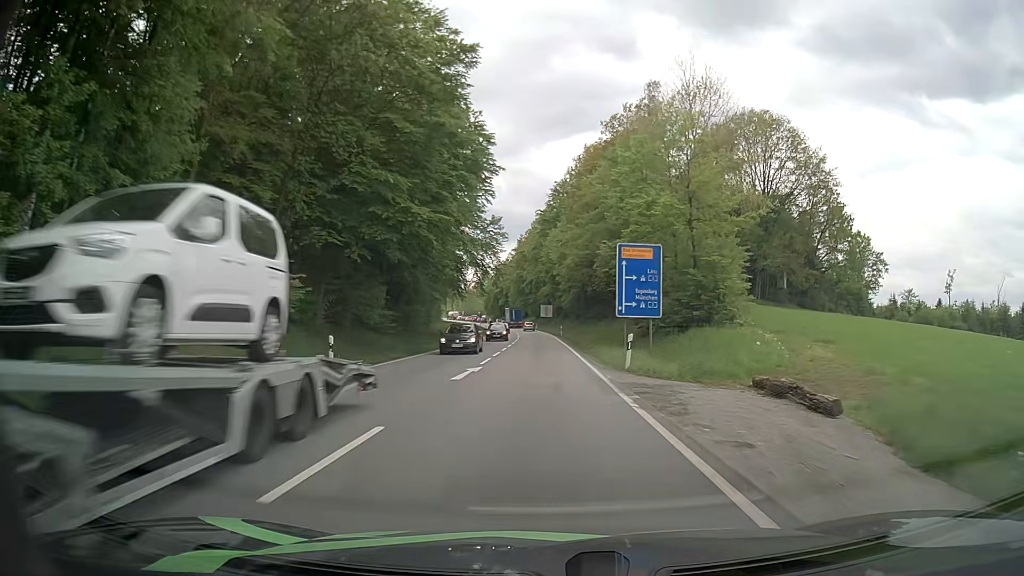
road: primary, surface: asphalt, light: Day
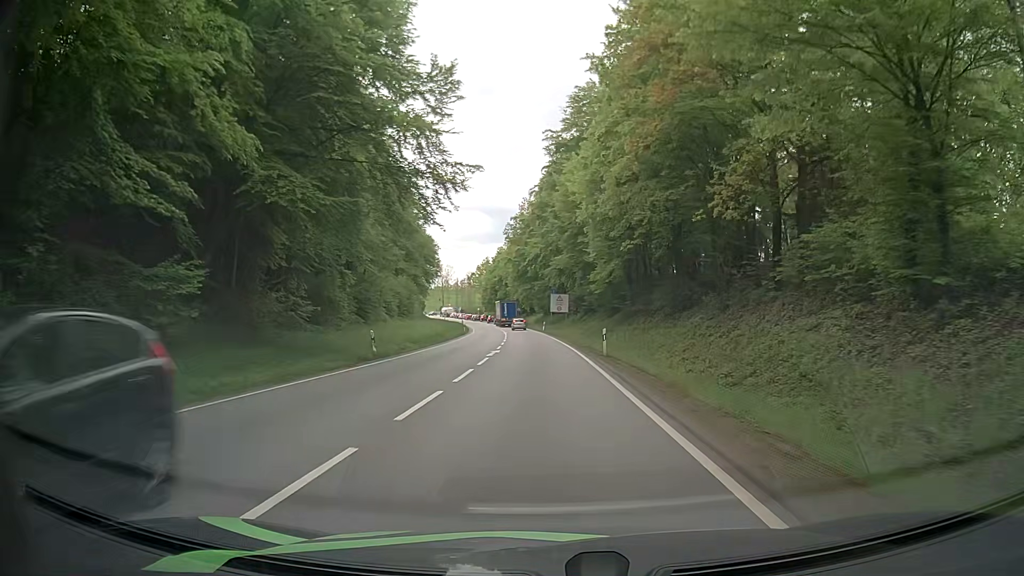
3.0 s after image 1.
(-0.3, +44.2) m; -1°
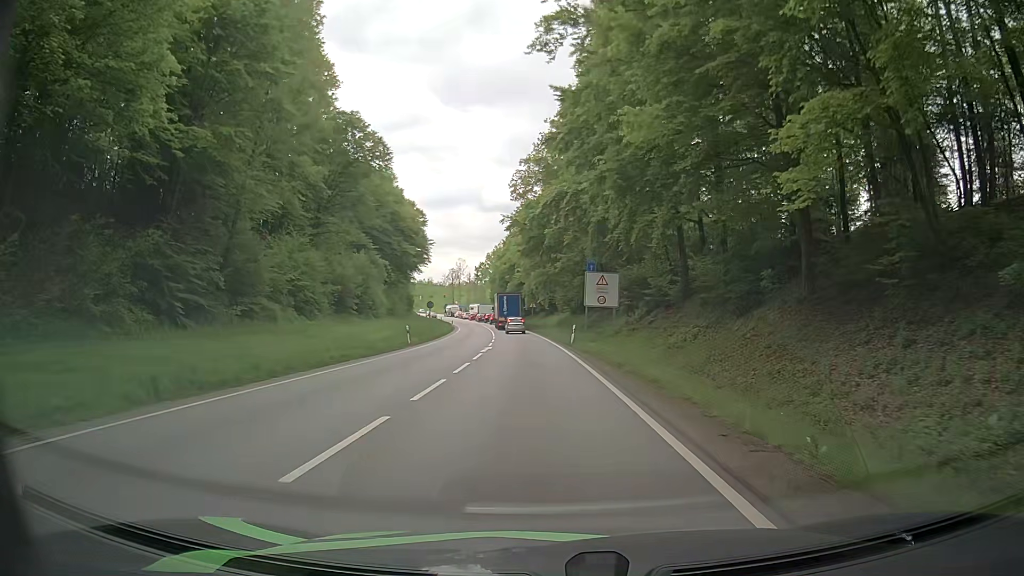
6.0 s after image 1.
(-0.5, +39.5) m; -2°
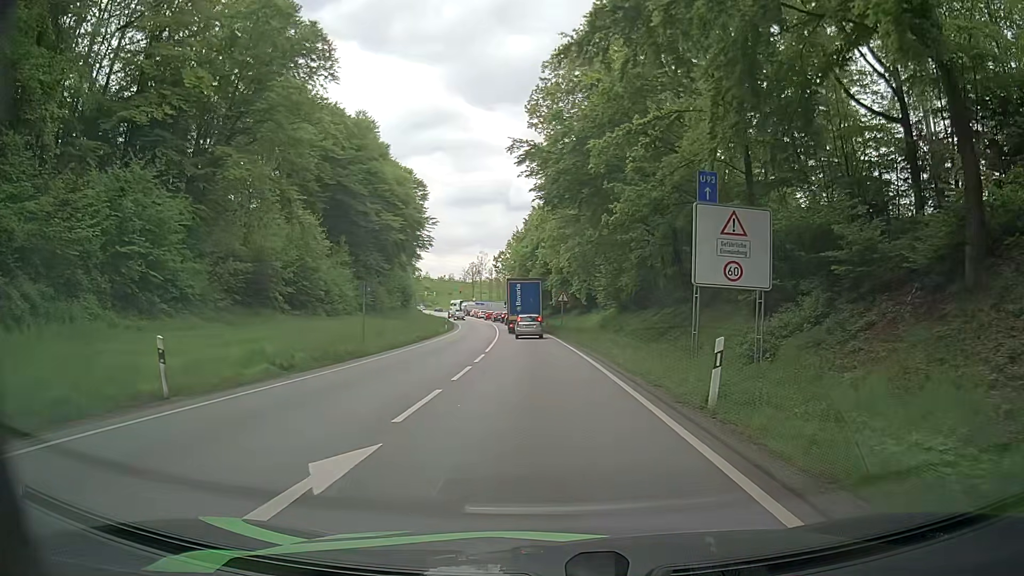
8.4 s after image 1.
(-0.8, +26.4) m; -3°
